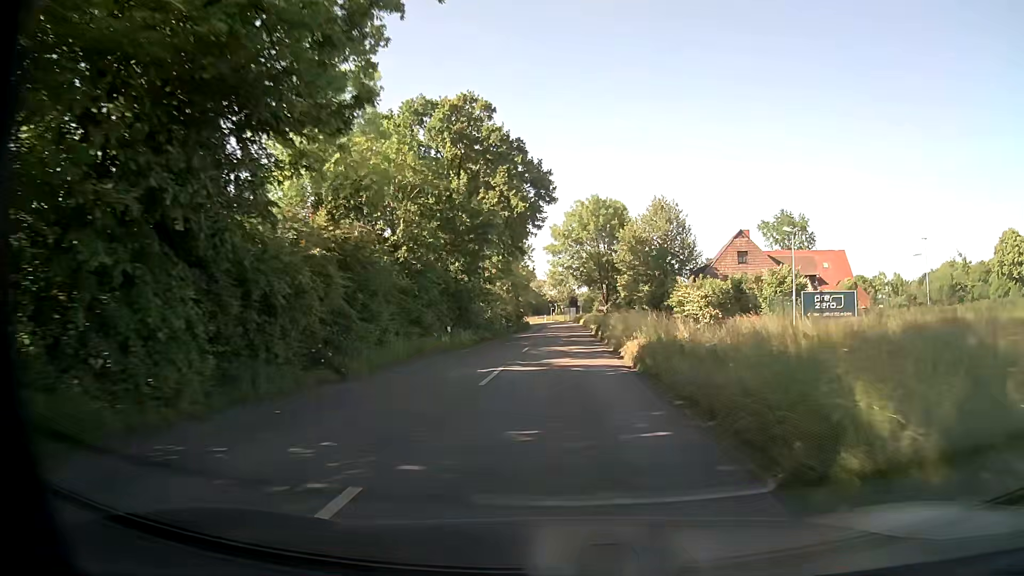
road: secondary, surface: asphalt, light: Day
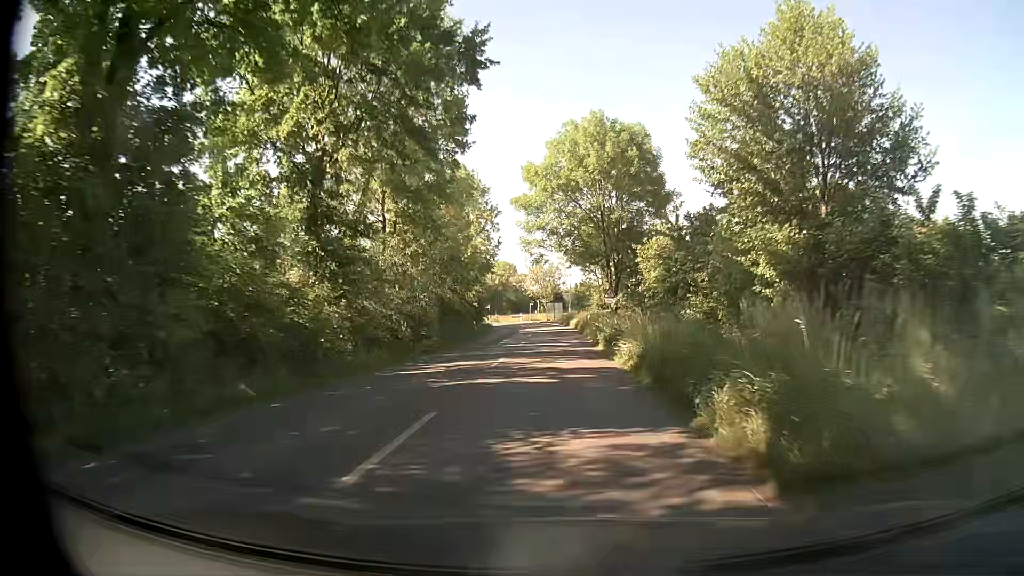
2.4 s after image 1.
(+0.6, +31.7) m; +1°
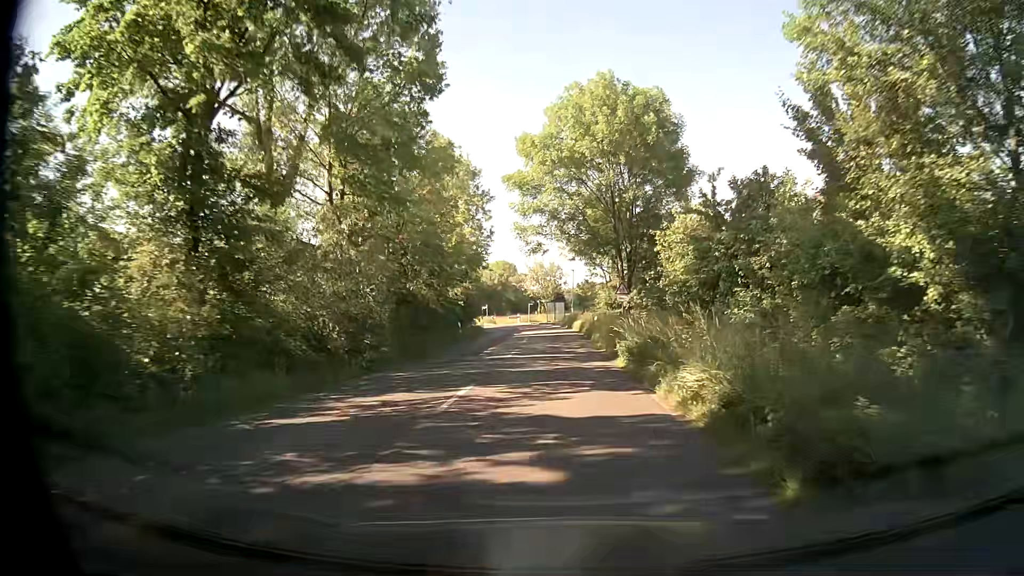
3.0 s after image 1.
(0.0, +7.9) m; 0°
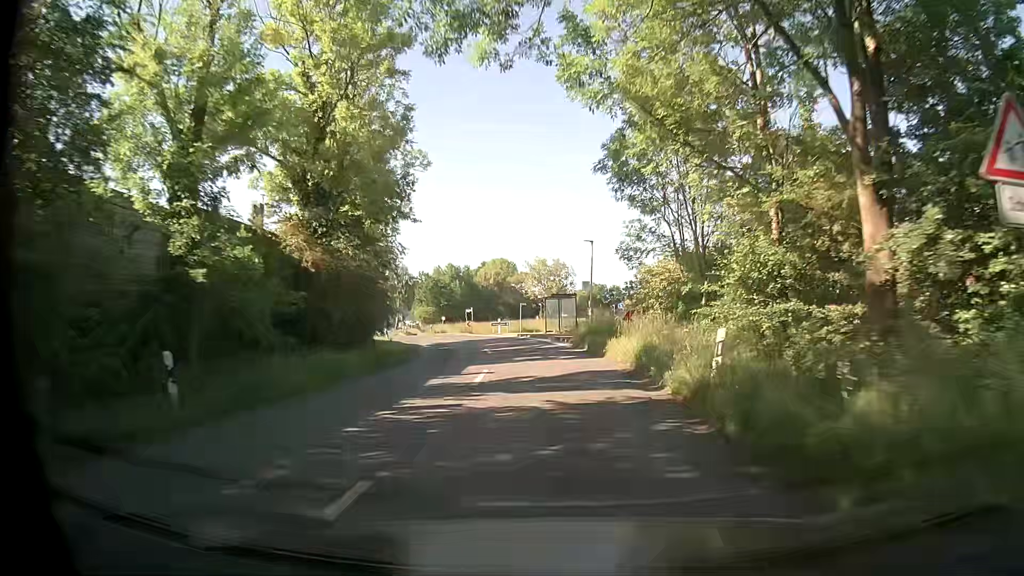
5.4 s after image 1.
(-0.3, +31.6) m; -1°
(0, +10) (0, +20) (-1, +30) (-3, +40) (-6, +49) (-10, +59) (-14, +68) (-19, +77) (-22, +86) (-25, +96) m
